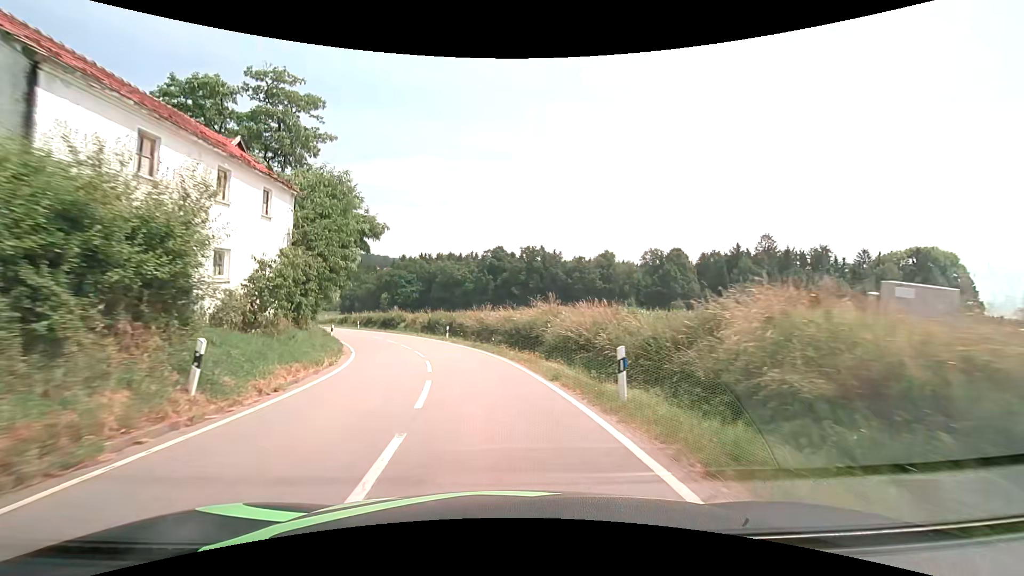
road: tertiary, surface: asphalt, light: Day
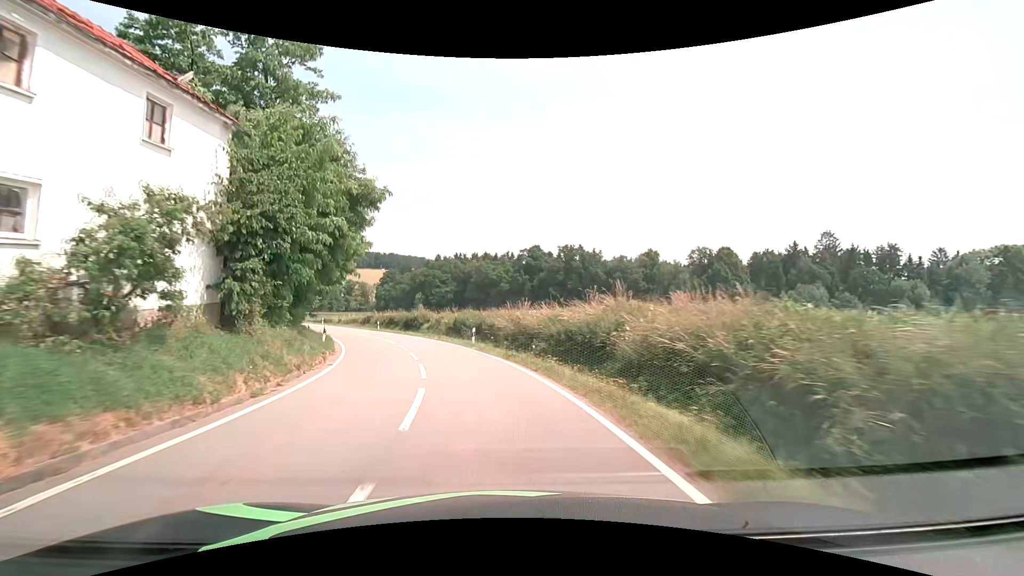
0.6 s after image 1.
(-0.3, +8.1) m; -4°
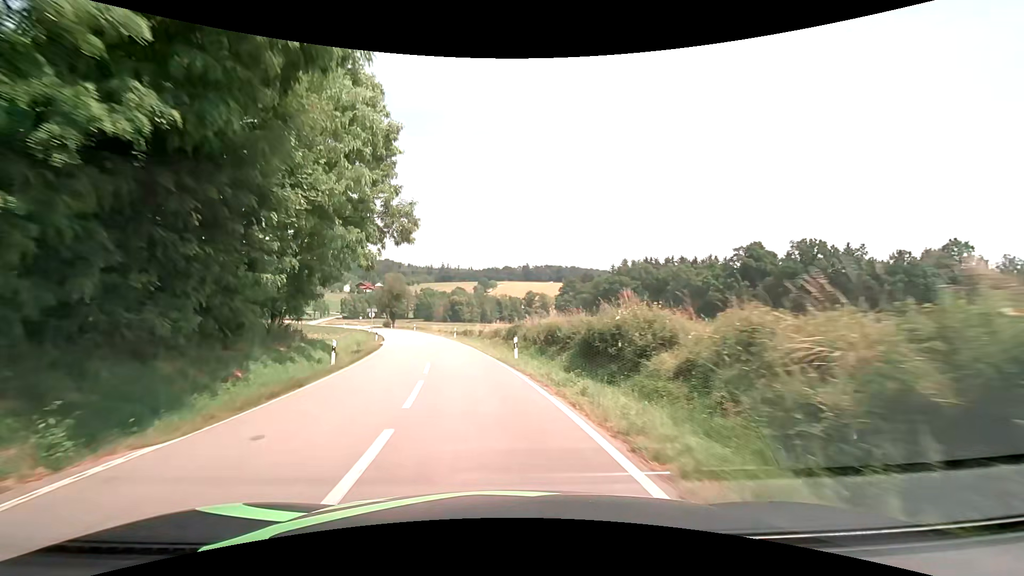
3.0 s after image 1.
(-6.1, +34.1) m; -20°
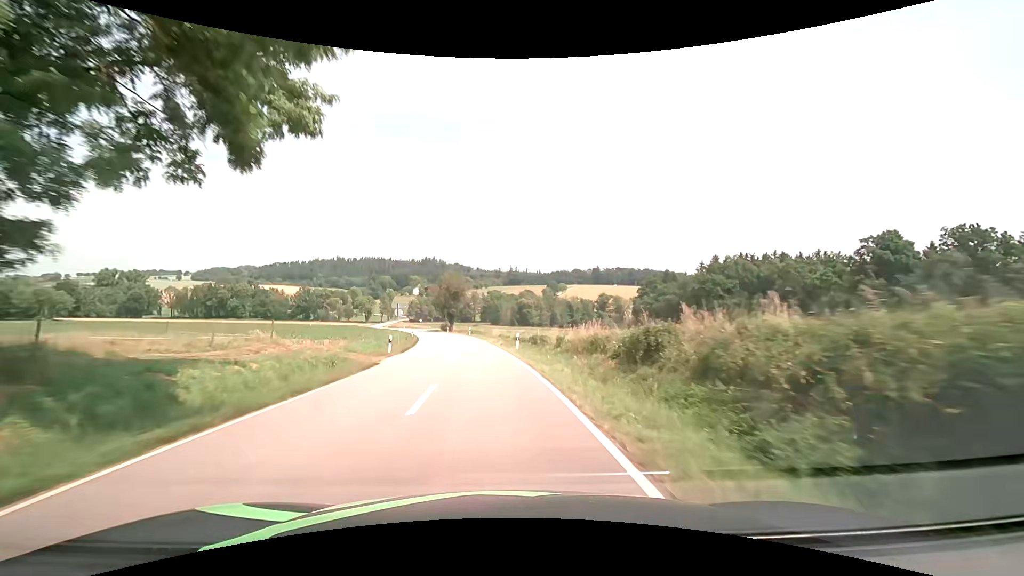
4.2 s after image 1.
(-1.5, +18.7) m; -8°
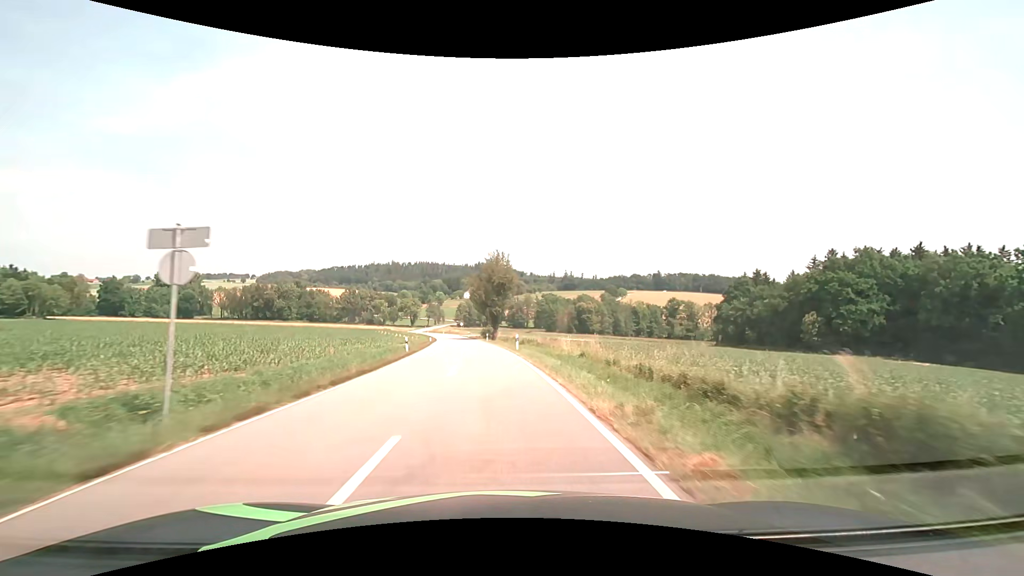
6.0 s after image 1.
(-1.8, +30.3) m; -6°
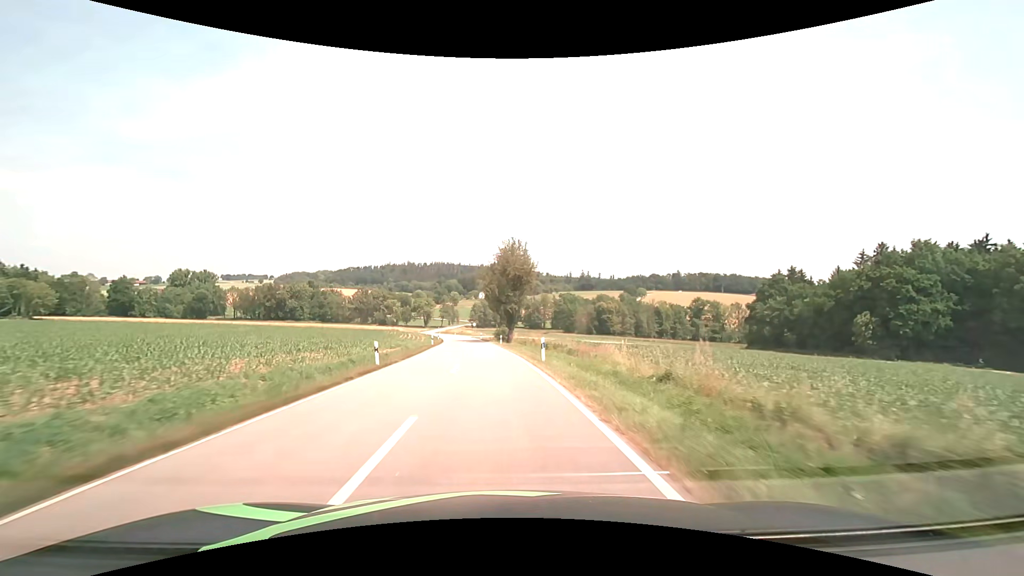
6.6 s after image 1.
(-0.2, +10.8) m; -2°
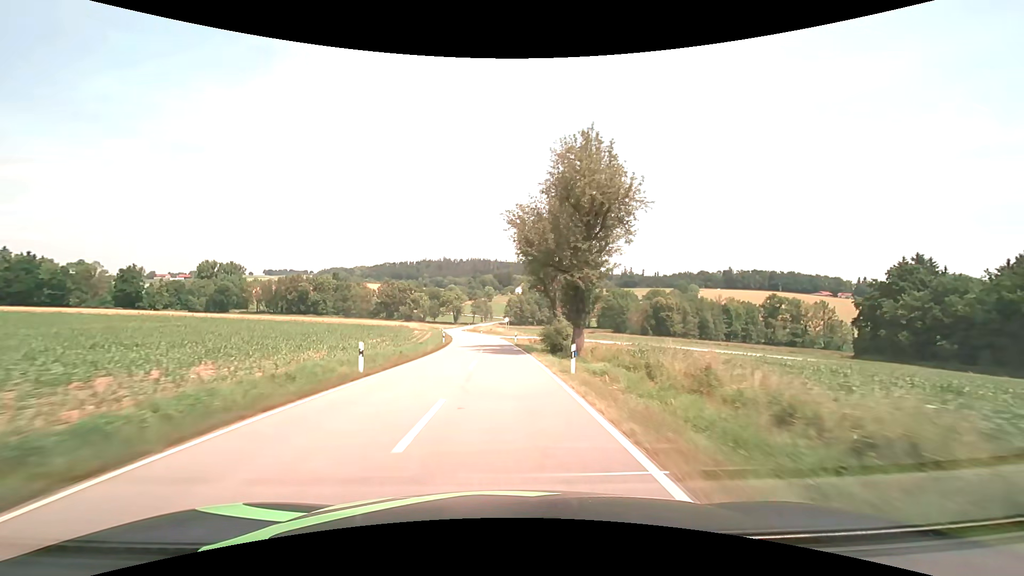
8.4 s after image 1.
(-1.6, +34.3) m; -4°
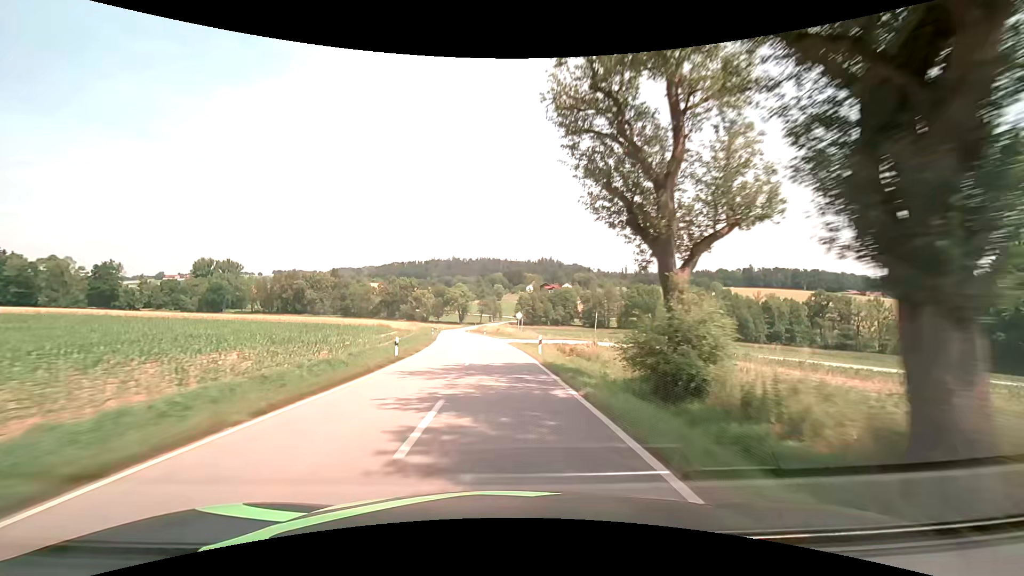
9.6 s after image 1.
(-0.3, +24.5) m; -1°
(0, +10) (0, +20) (-1, +30) (-2, +40) (-3, +50) (-4, +60) (-5, +70) (-6, +80) (-7, +90) (-9, +100) m
